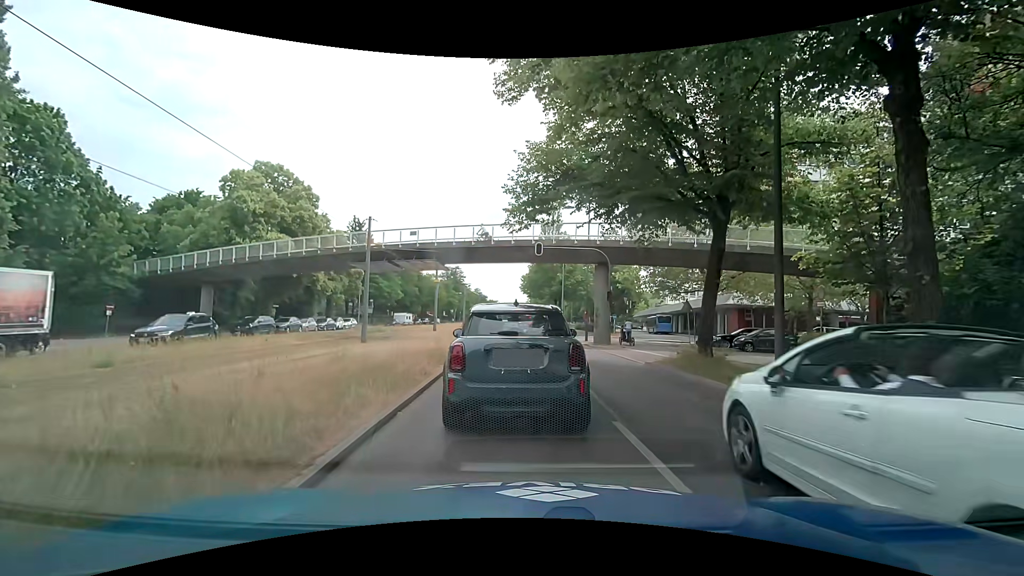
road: secondary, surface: asphalt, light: Day
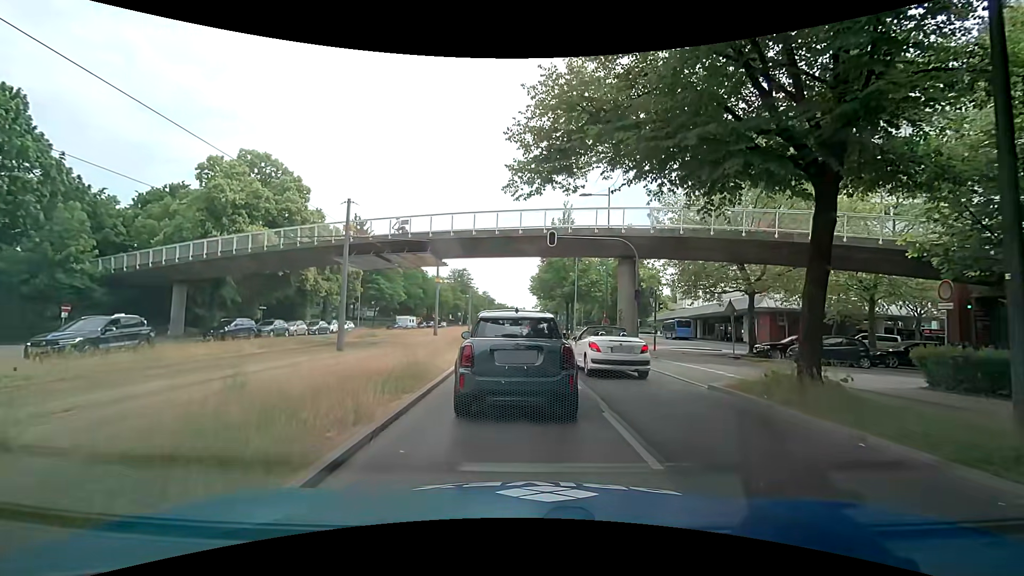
(+0.2, +5.1) m; +1°
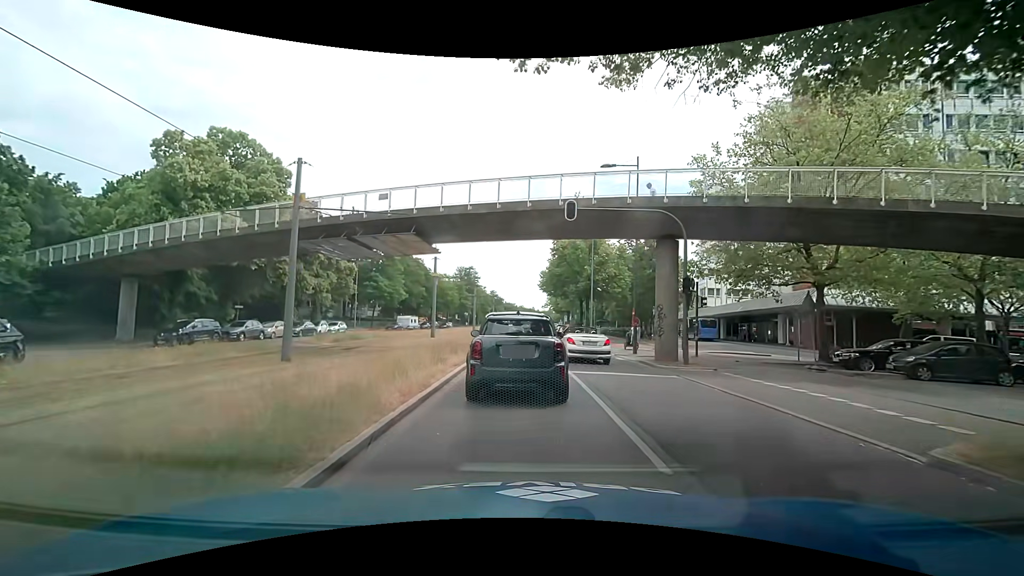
(0.0, +6.4) m; 0°
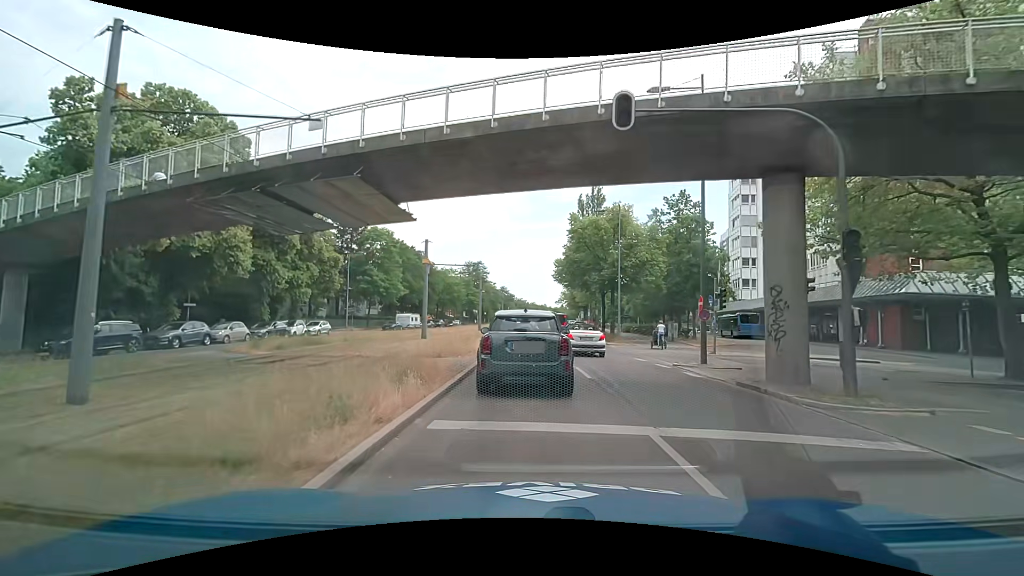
(-0.1, +8.6) m; -2°
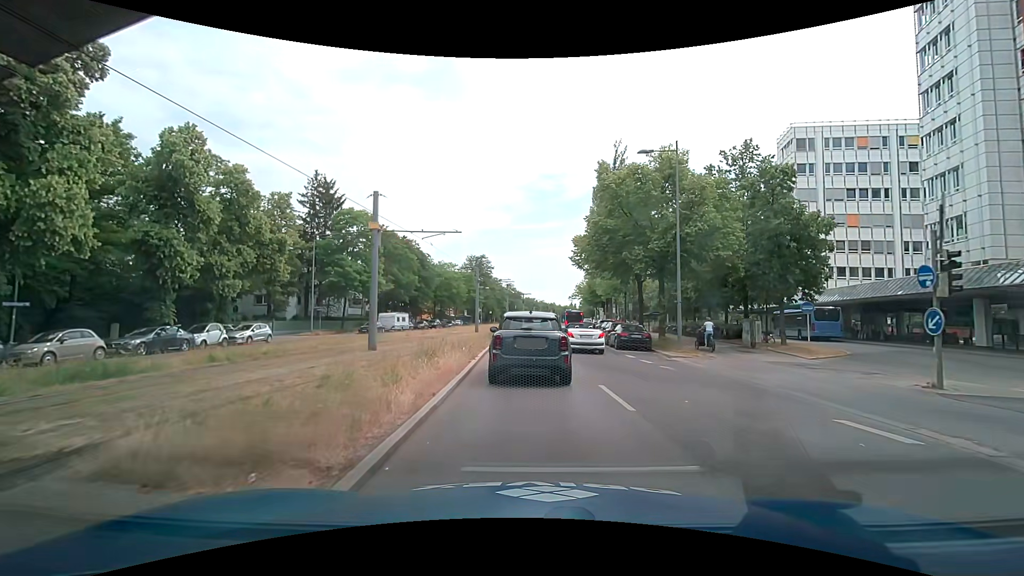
(-0.1, +13.4) m; -1°
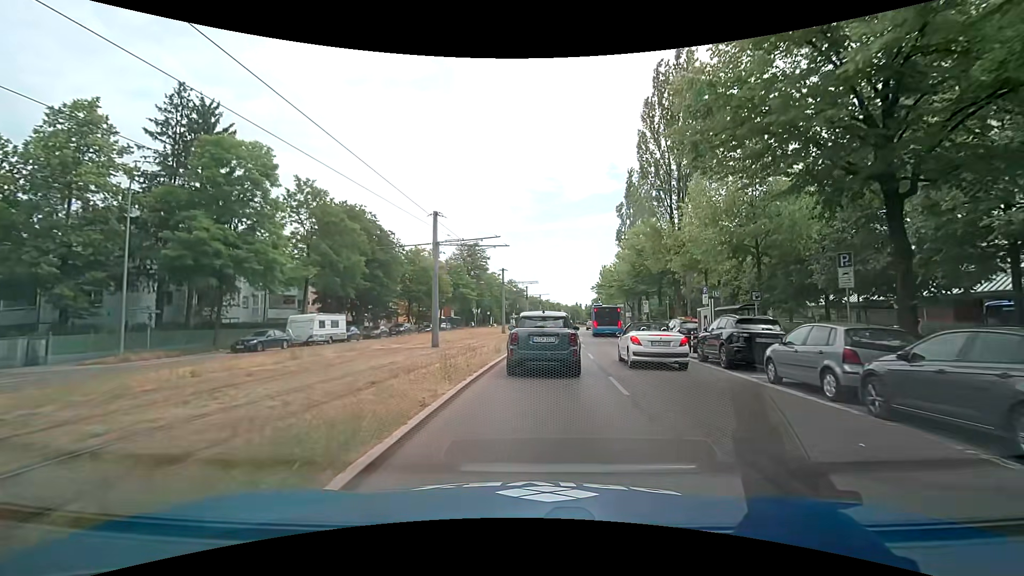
(-0.4, +26.0) m; -1°
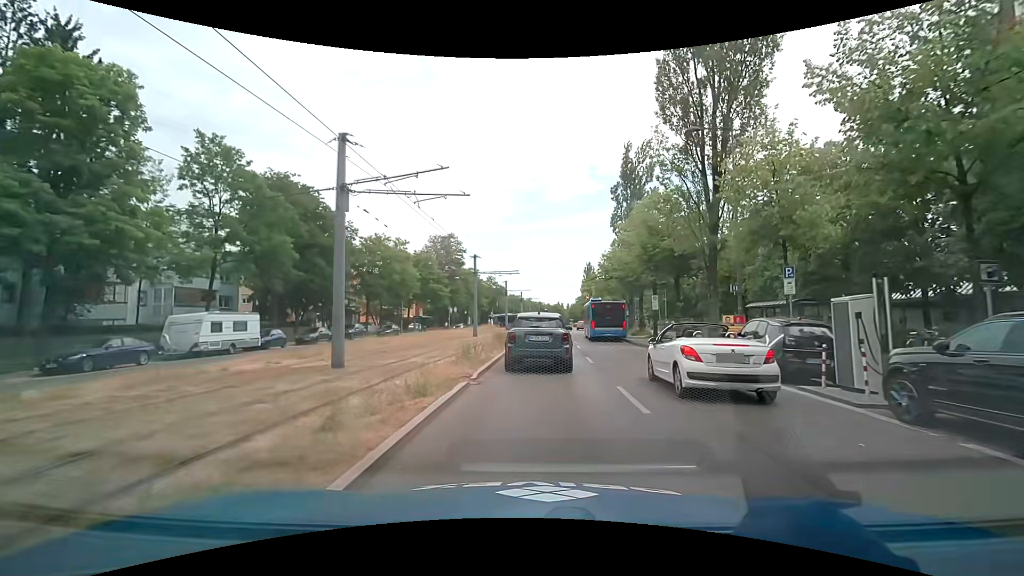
(+0.3, +10.9) m; +3°
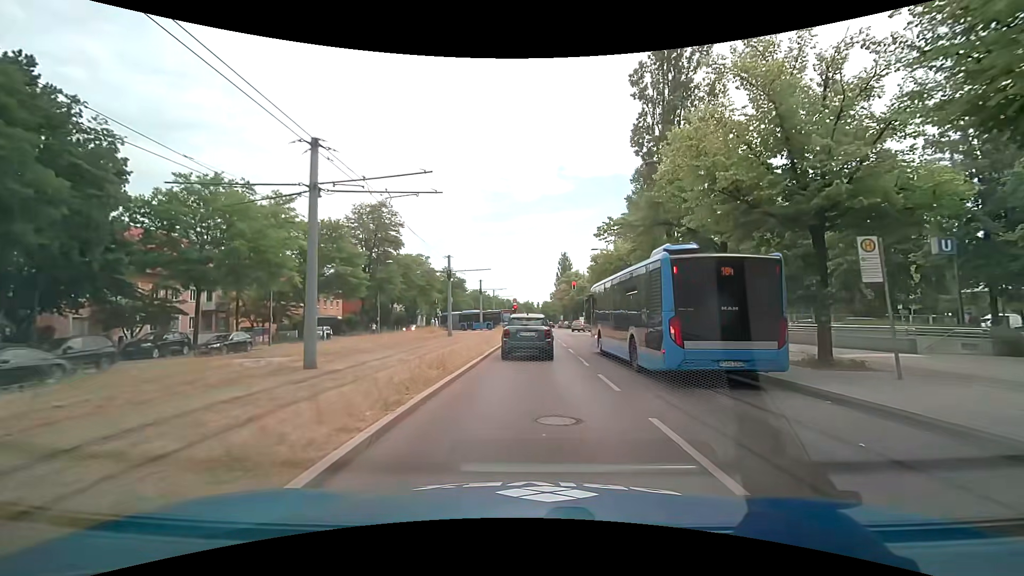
(+0.9, +27.6) m; +4°
(0, +10) (0, +20) (0, +30) (0, +40) (0, +50) (0, +60) (0, +70) (+1, +80) (+1, +90) (+1, +100) m
